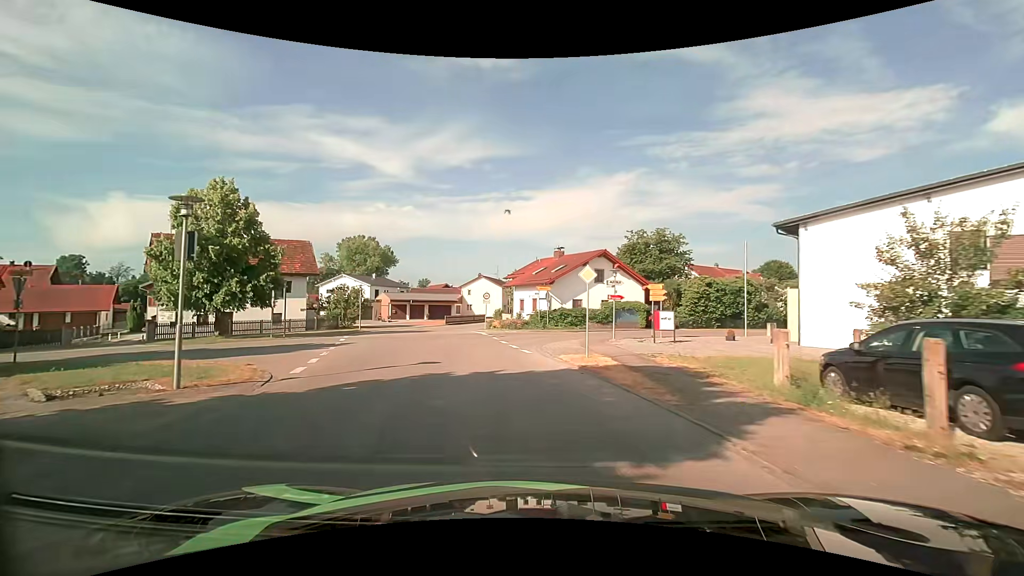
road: tertiary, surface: asphalt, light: Day
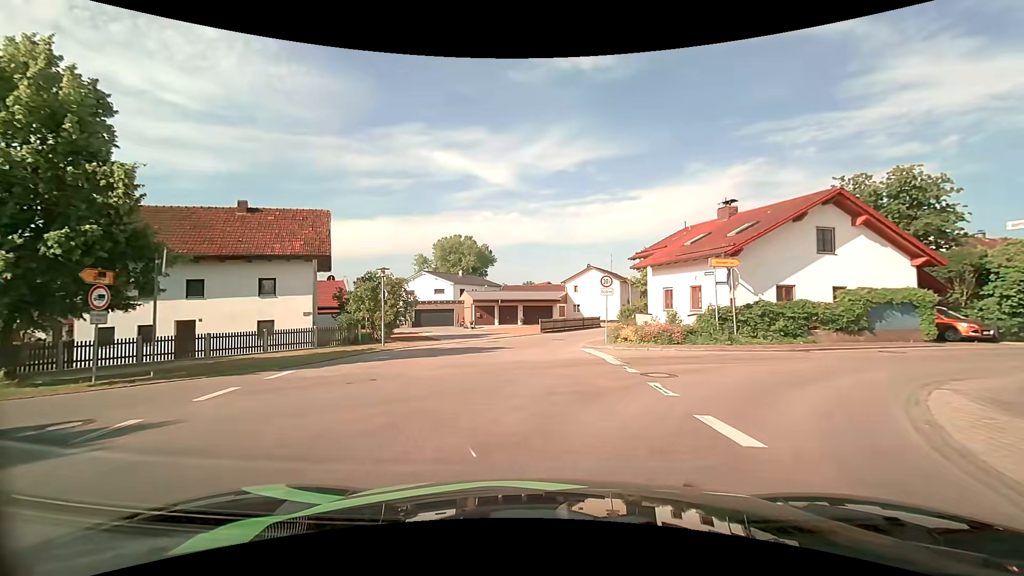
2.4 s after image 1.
(-2.4, +19.5) m; -13°
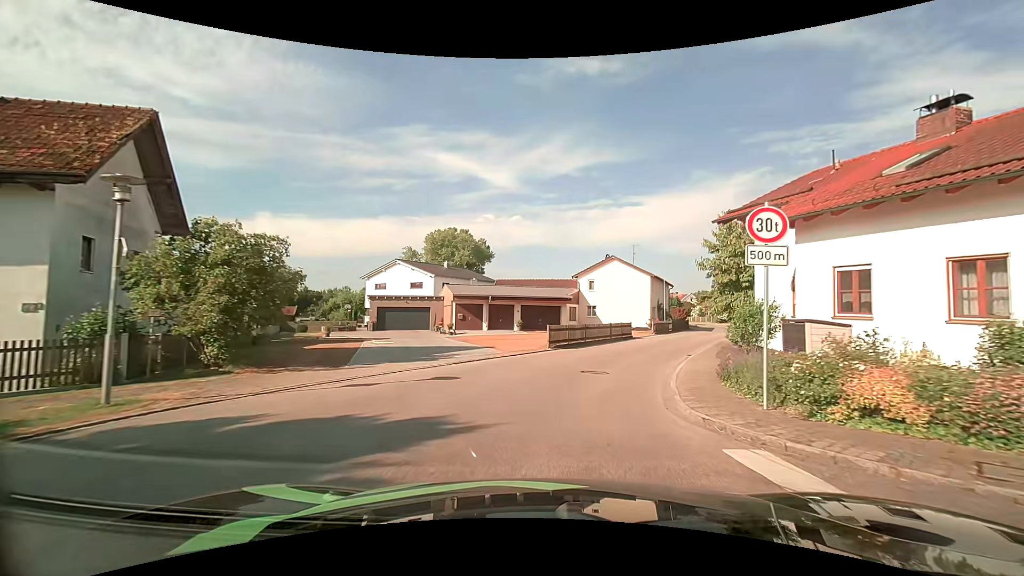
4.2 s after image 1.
(-0.6, +15.5) m; -2°
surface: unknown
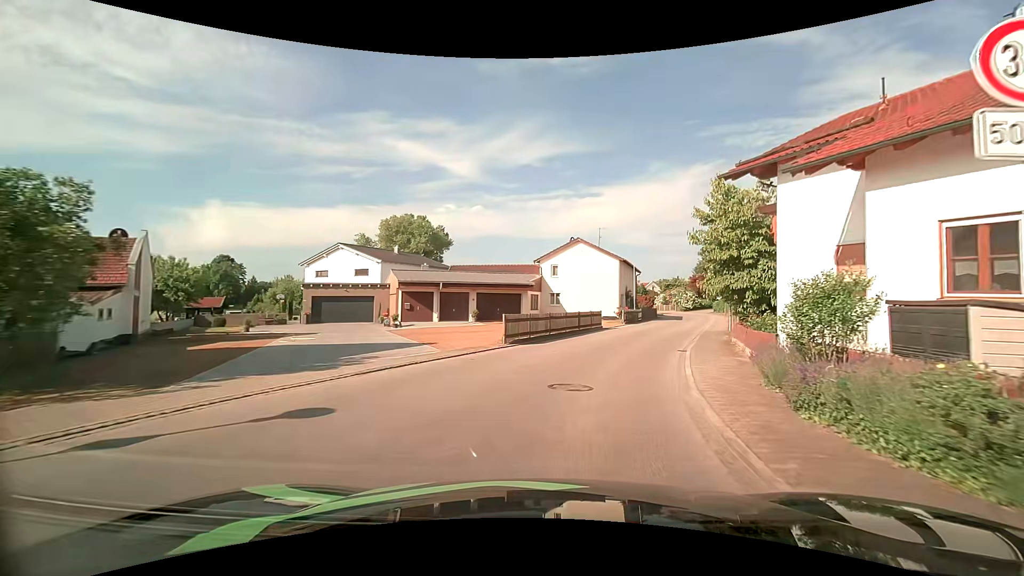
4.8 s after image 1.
(+0.2, +5.1) m; +4°
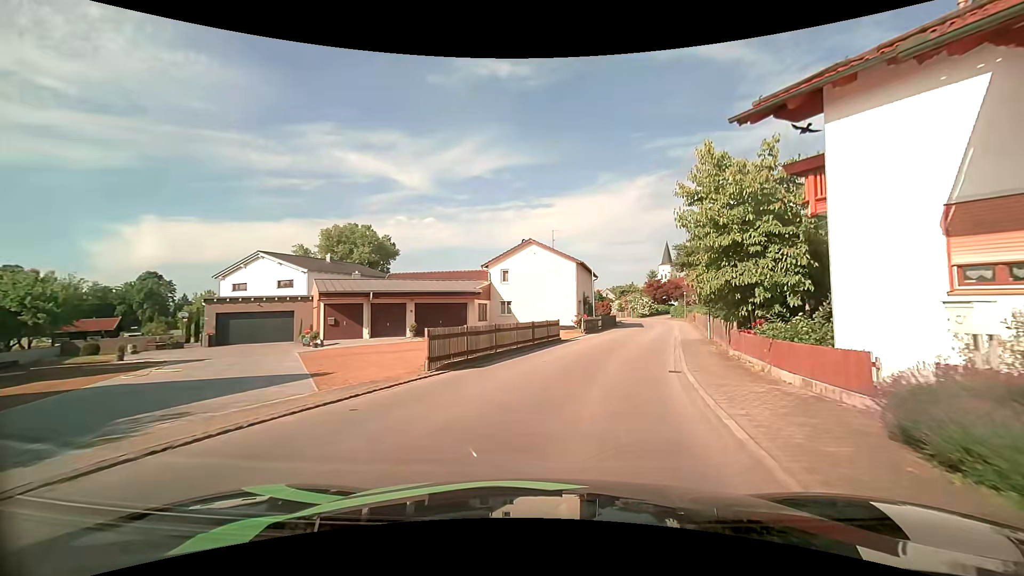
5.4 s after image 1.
(+0.3, +5.2) m; +6°
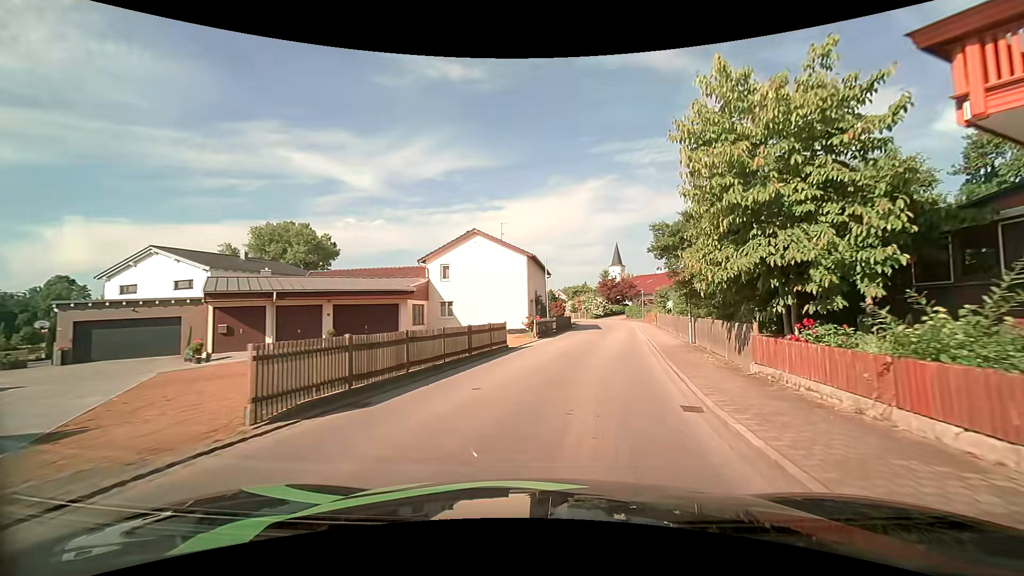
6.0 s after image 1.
(+0.2, +5.5) m; +4°
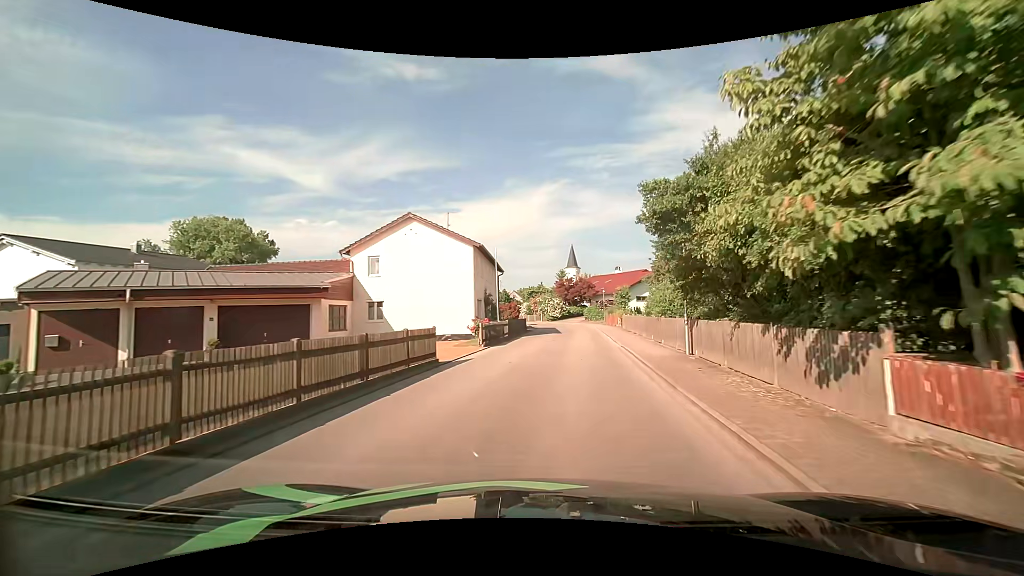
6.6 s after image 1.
(+0.3, +5.8) m; +5°
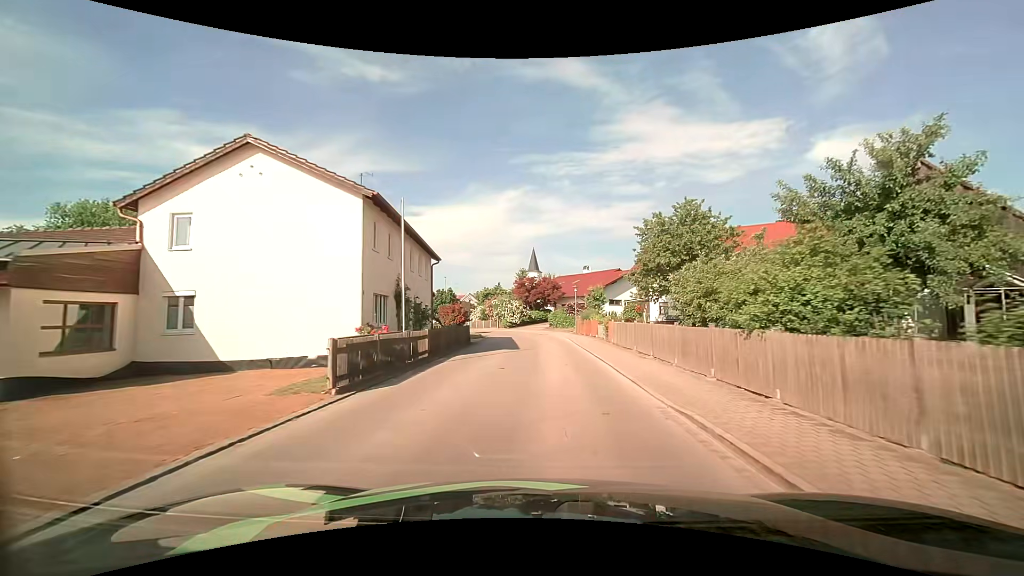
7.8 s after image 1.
(+0.6, +12.5) m; +5°
(0, +10) (0, +20) (0, +30) (0, +40) (-2, +50) (-5, +59) (-9, +69) (-13, +78) (-17, +87) (-20, +96) m
